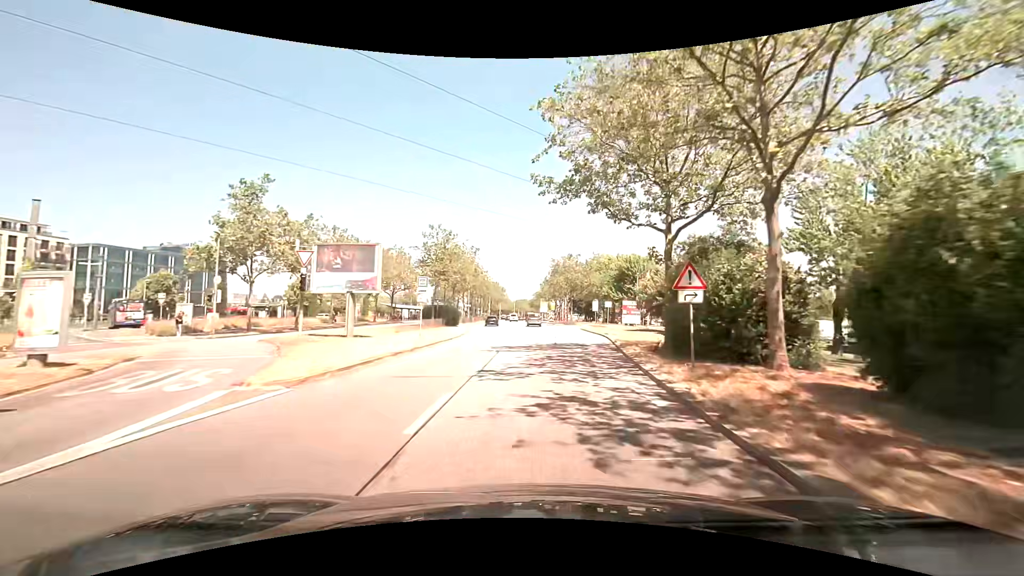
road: primary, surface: asphalt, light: Day
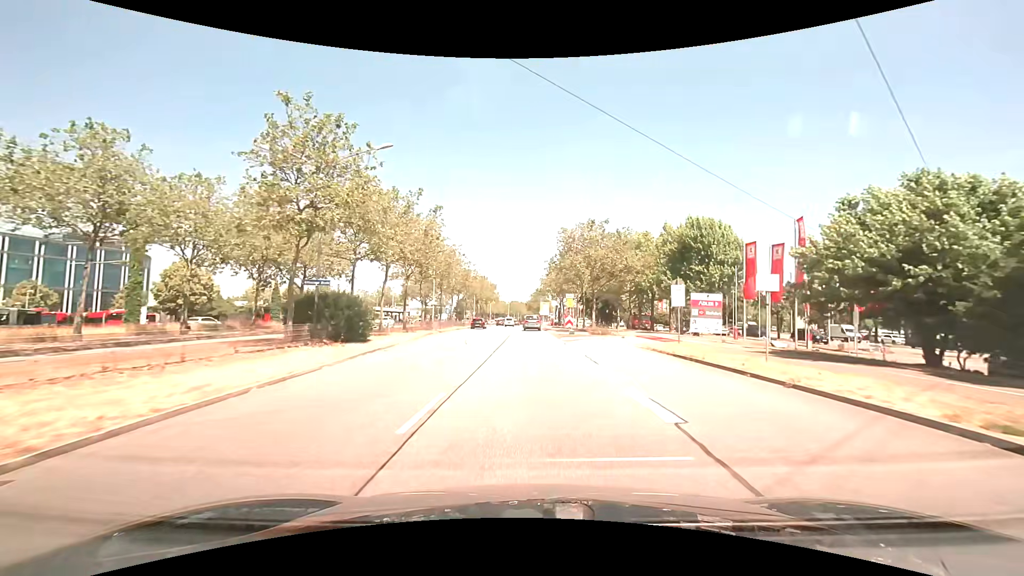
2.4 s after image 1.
(+0.2, +30.9) m; 0°
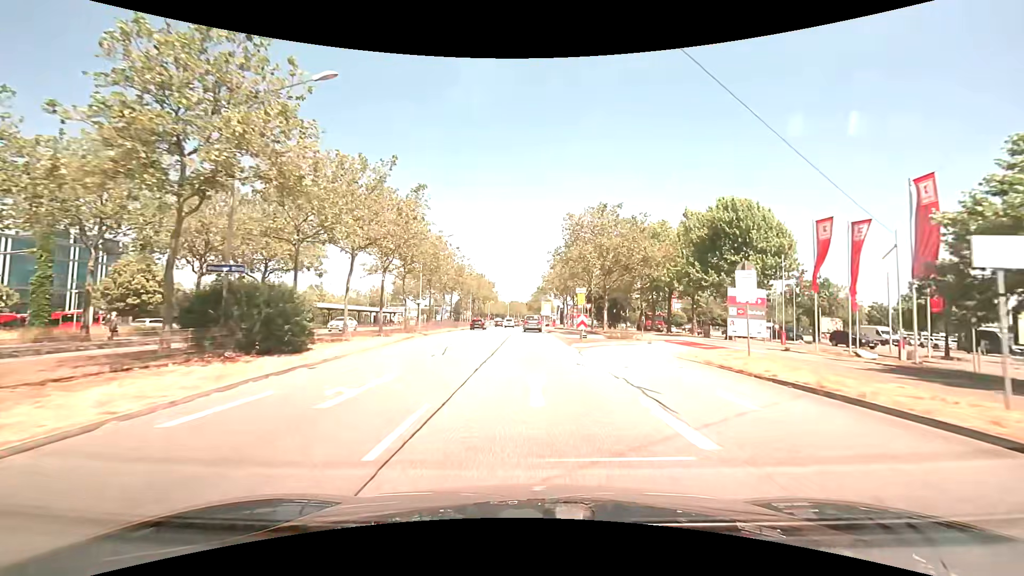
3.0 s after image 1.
(0.0, +7.3) m; 0°
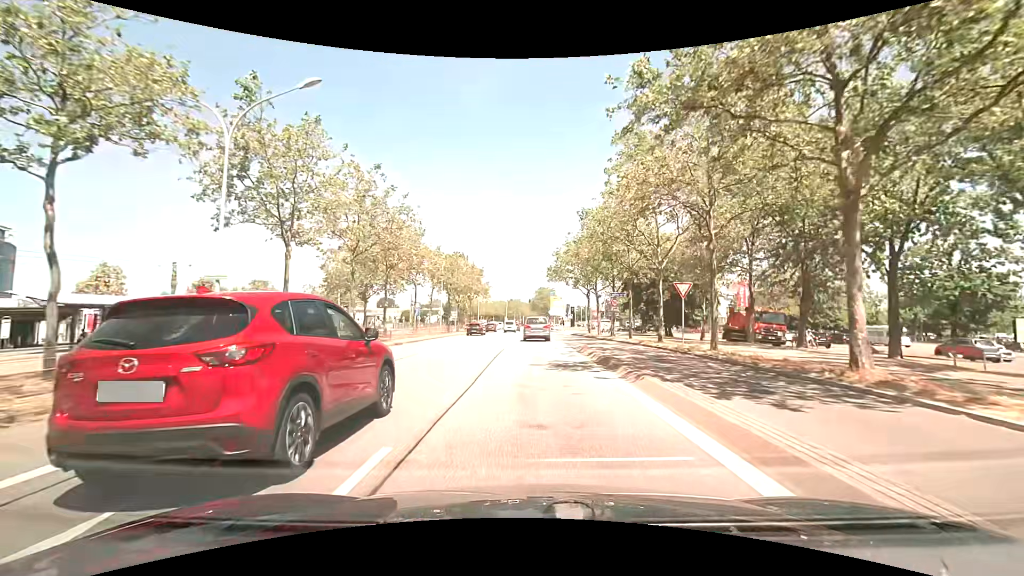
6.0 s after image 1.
(-0.1, +33.3) m; 0°
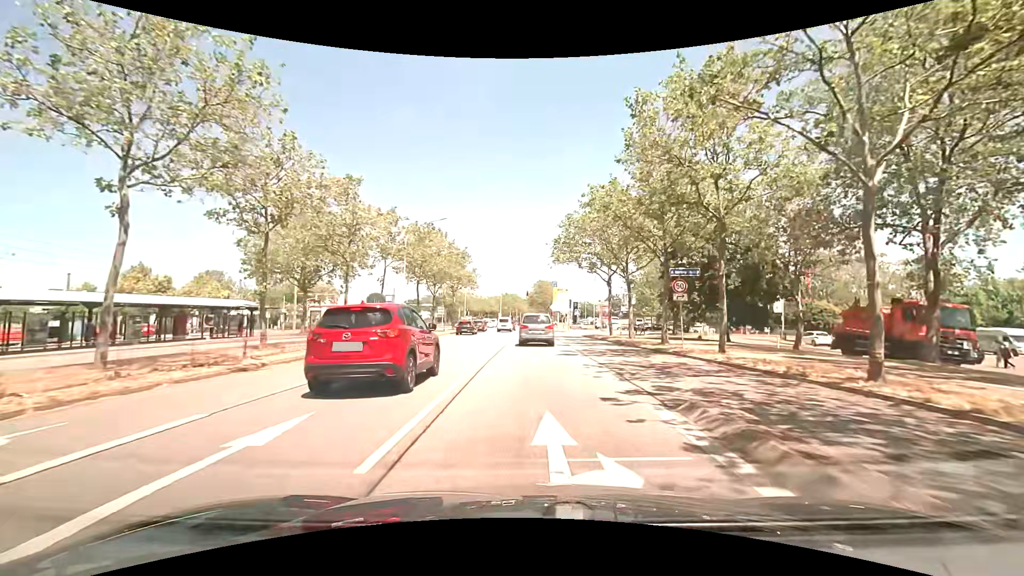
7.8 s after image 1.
(0.0, +16.5) m; 0°
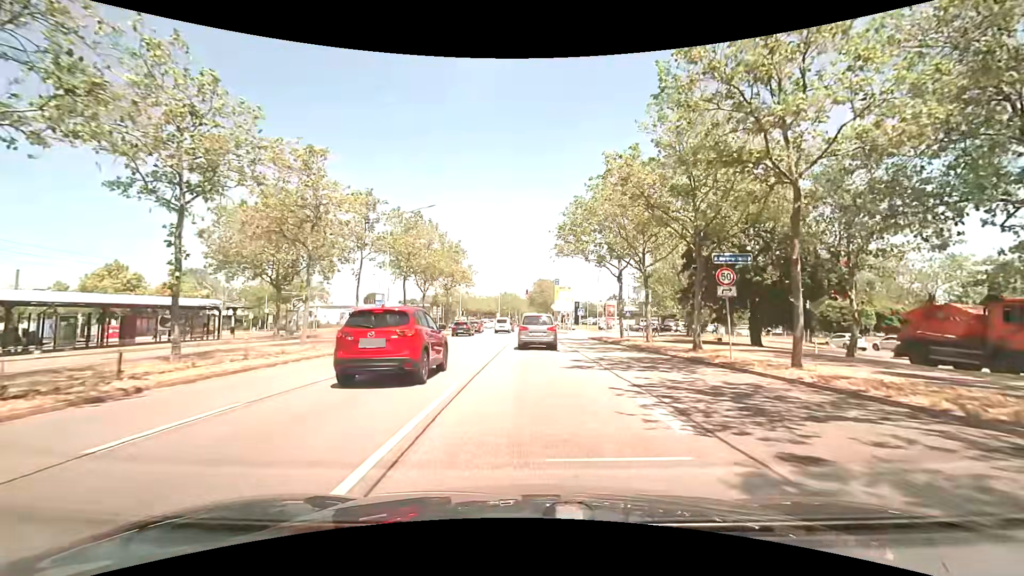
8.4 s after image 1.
(0.0, +4.9) m; +1°
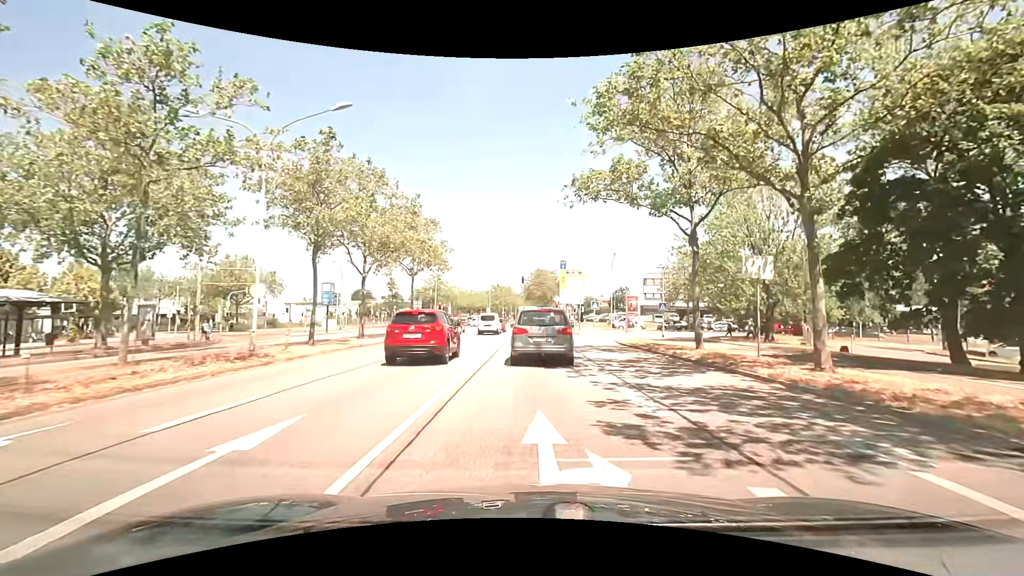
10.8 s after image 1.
(-0.1, +16.8) m; 0°
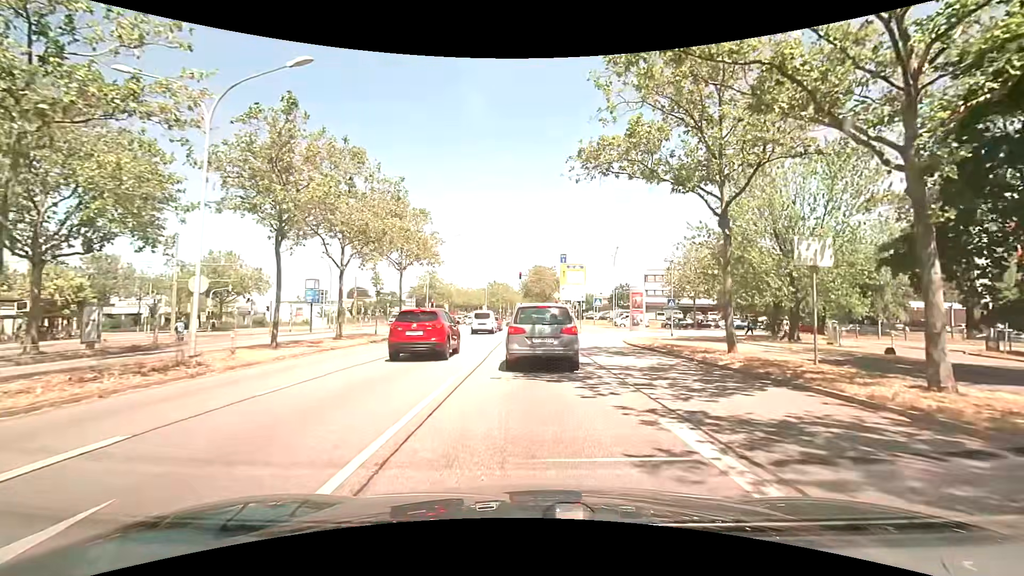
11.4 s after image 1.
(0.0, +3.3) m; -1°
